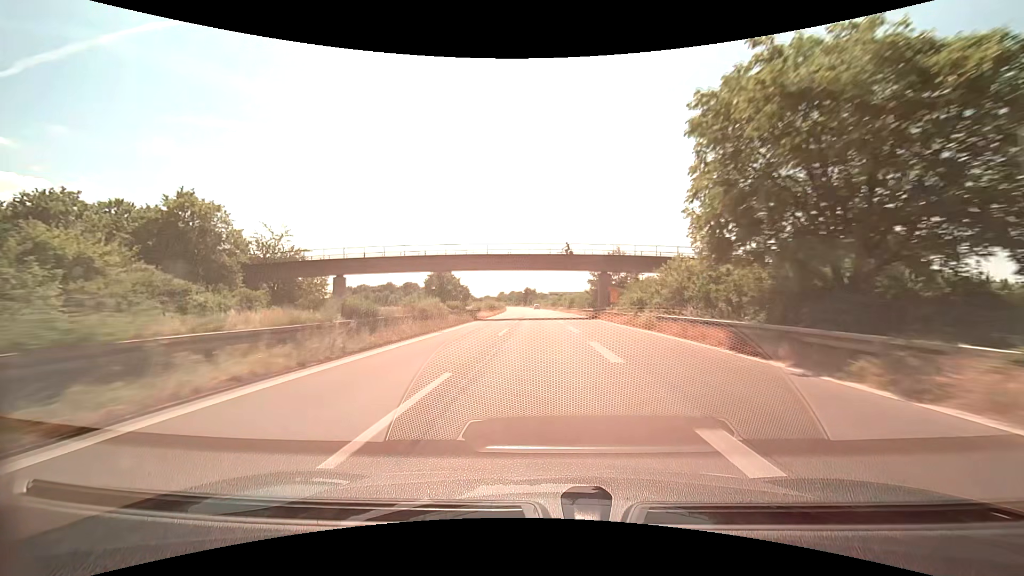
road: trunk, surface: asphalt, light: Day
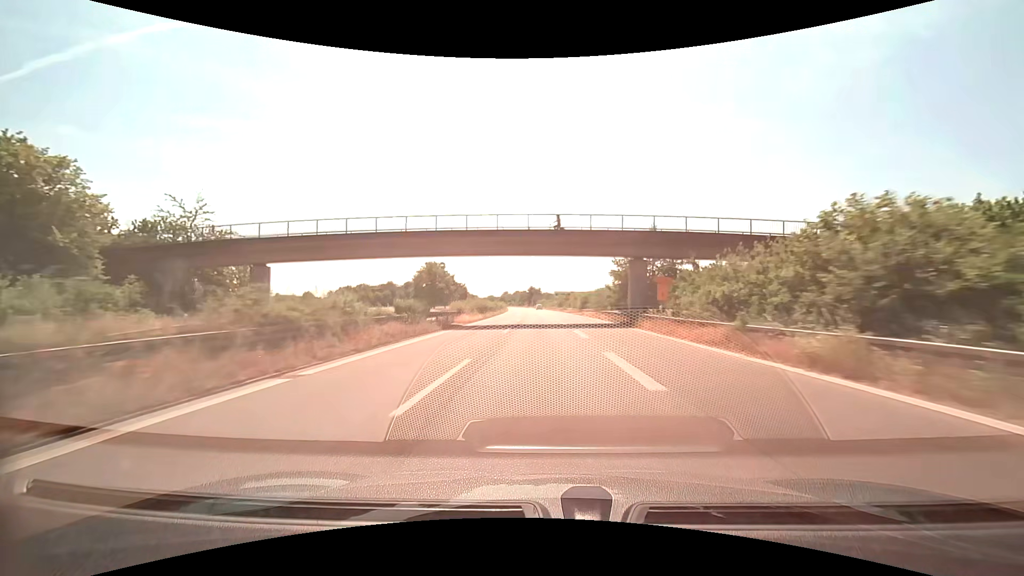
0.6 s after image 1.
(-0.1, +15.6) m; -1°
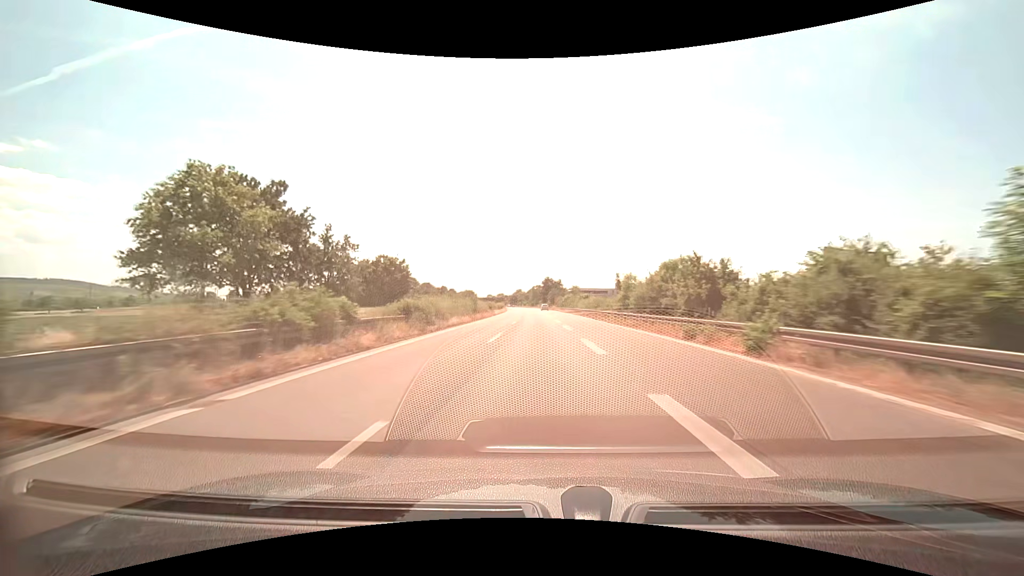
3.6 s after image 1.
(-1.3, +78.2) m; -2°
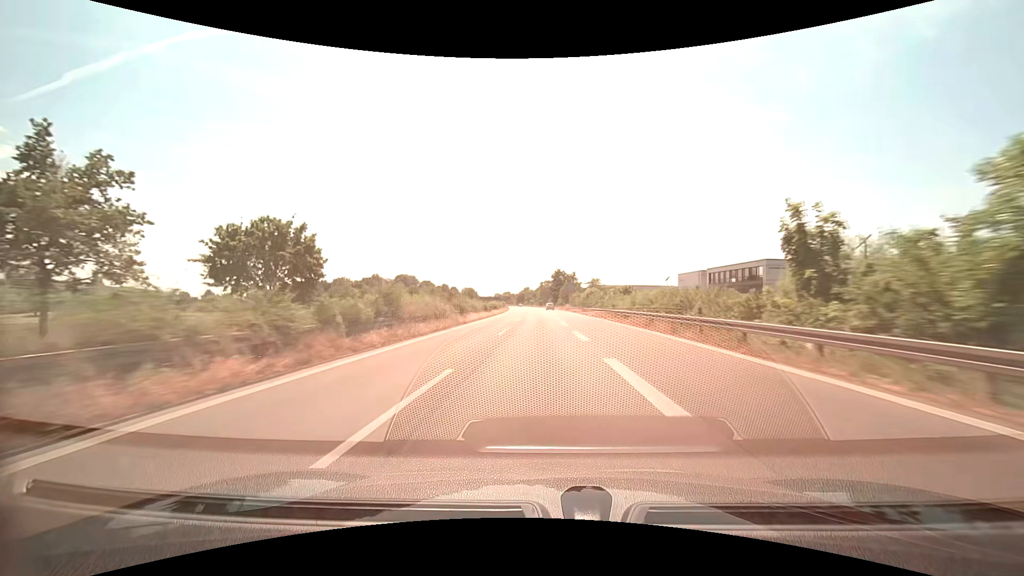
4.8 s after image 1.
(-0.3, +31.4) m; -1°
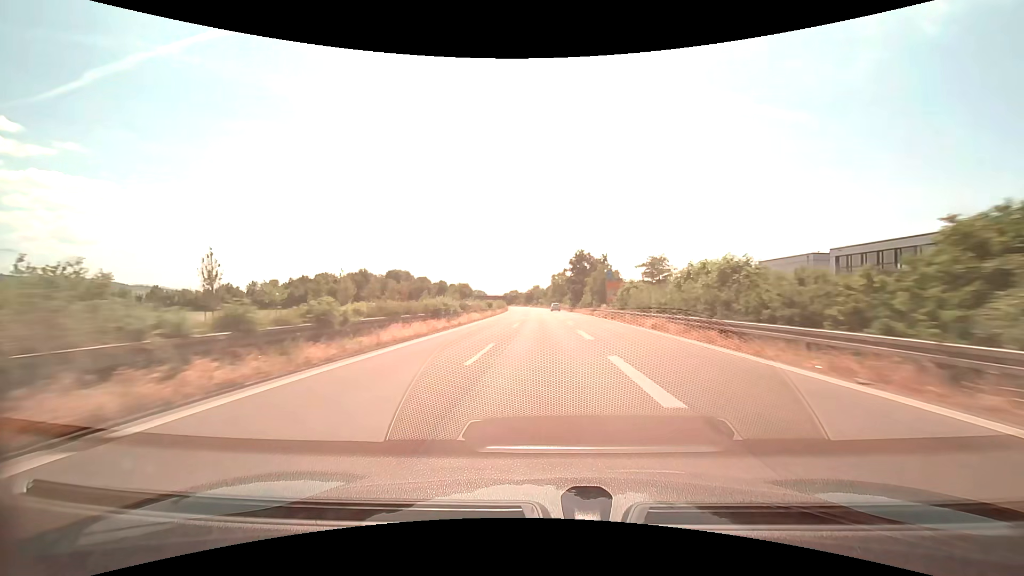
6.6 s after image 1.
(-0.5, +47.1) m; -1°
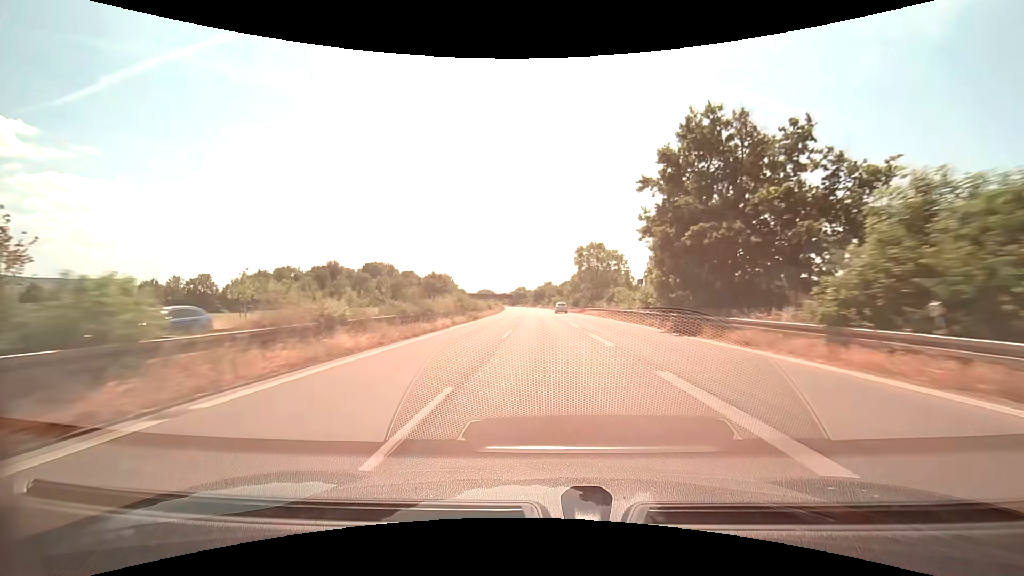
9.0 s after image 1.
(-0.8, +63.0) m; -1°
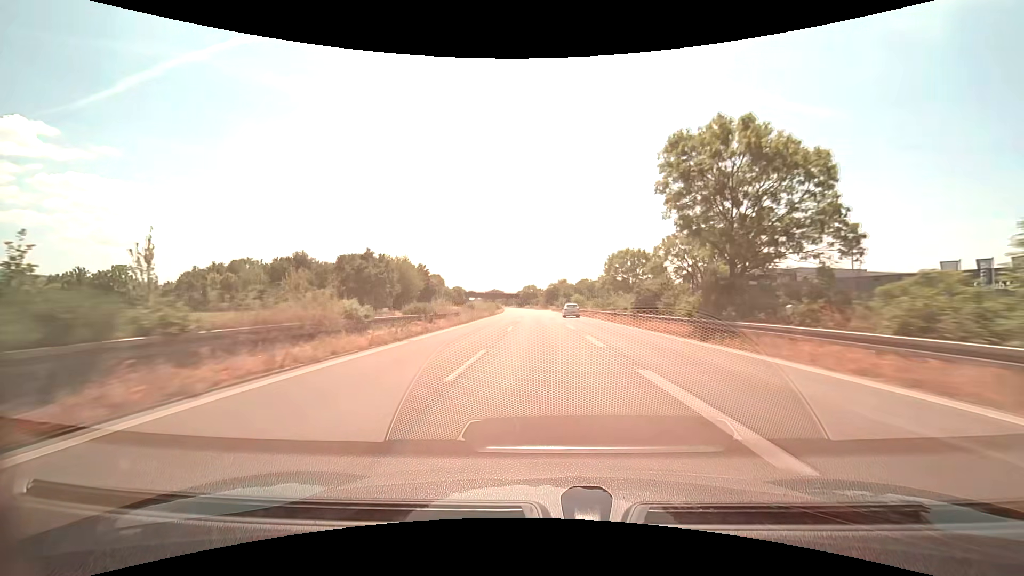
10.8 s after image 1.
(-0.6, +47.3) m; -2°
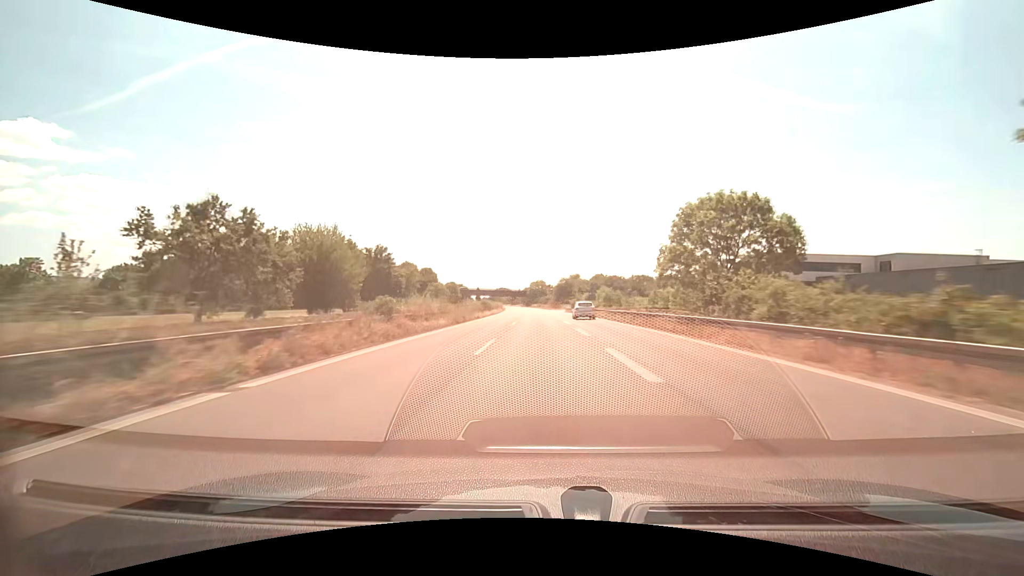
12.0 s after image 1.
(-0.2, +31.6) m; -1°
(0, +10) (0, +20) (0, +30) (-1, +40) (-1, +50) (-1, +60) (-1, +70) (-2, +80) (-2, +90) (-3, +100) m
